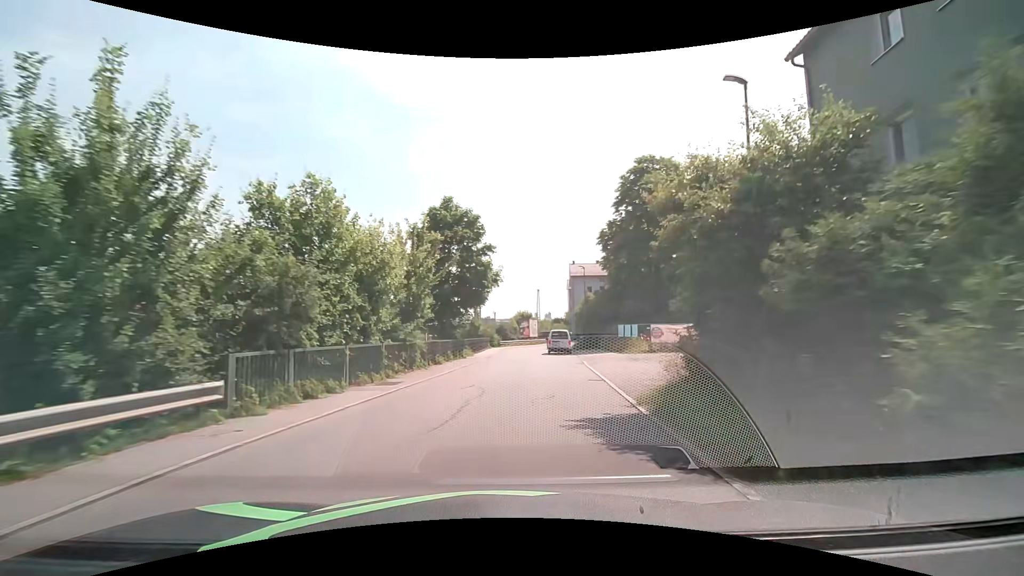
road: residential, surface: asphalt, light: Day
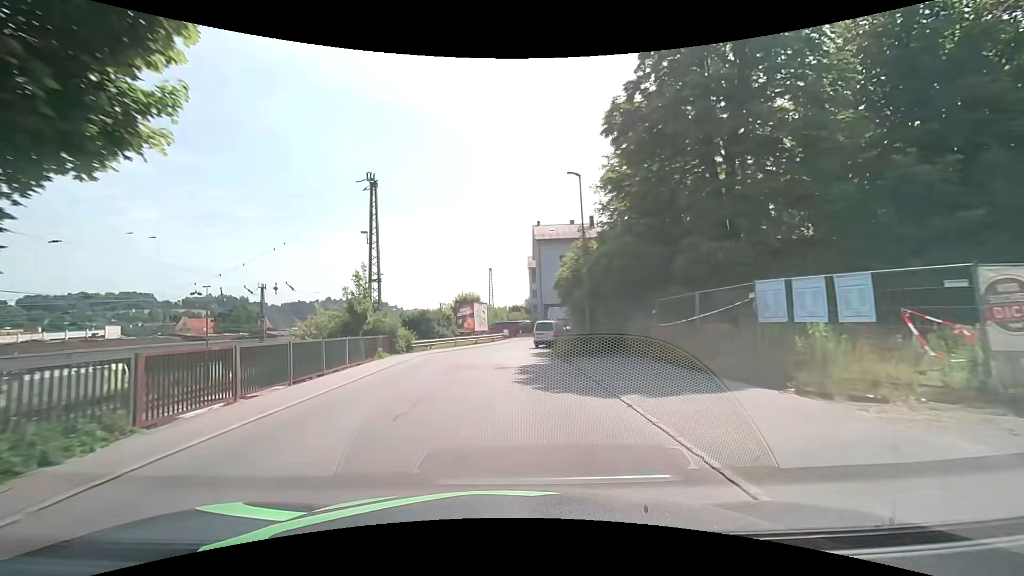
(+1.8, +27.5) m; +4°
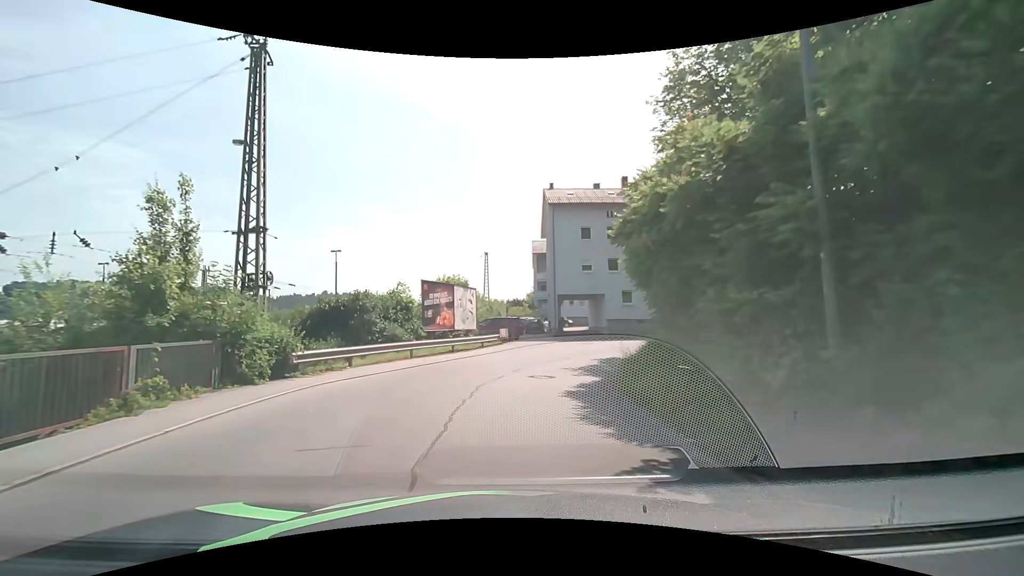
(-0.1, +16.3) m; 0°
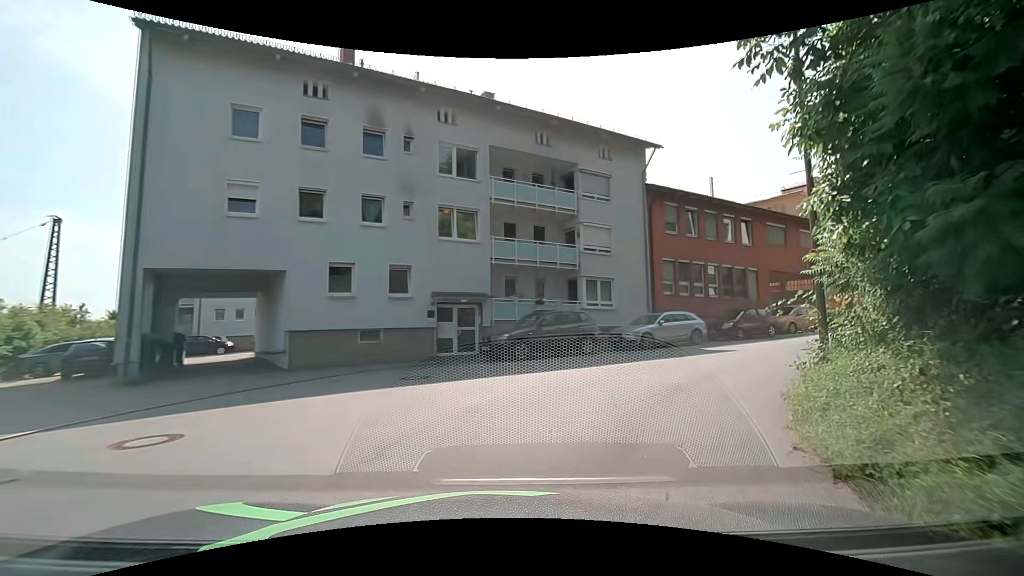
(+4.2, +22.5) m; +33°
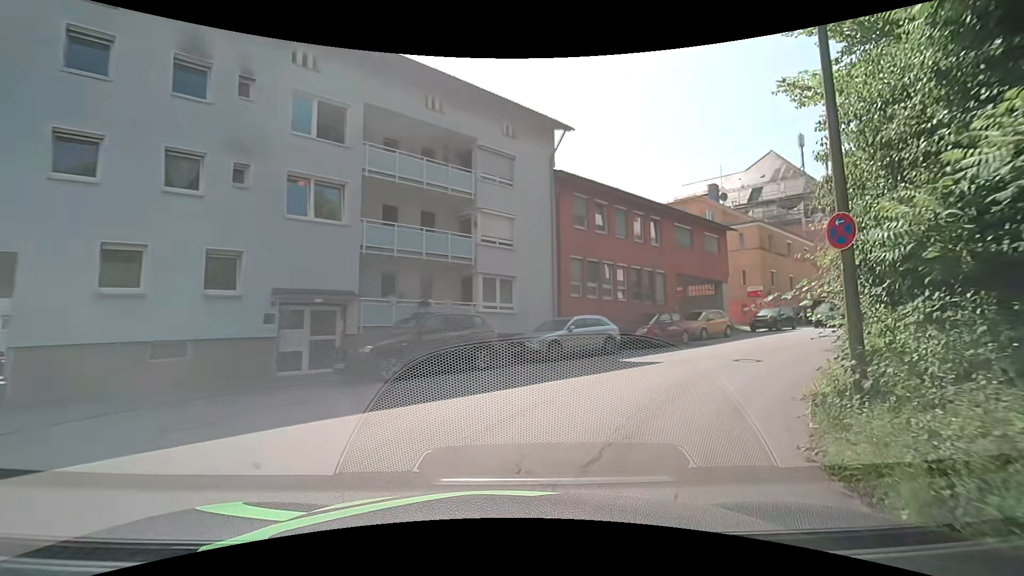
(+0.4, +4.2) m; +11°
